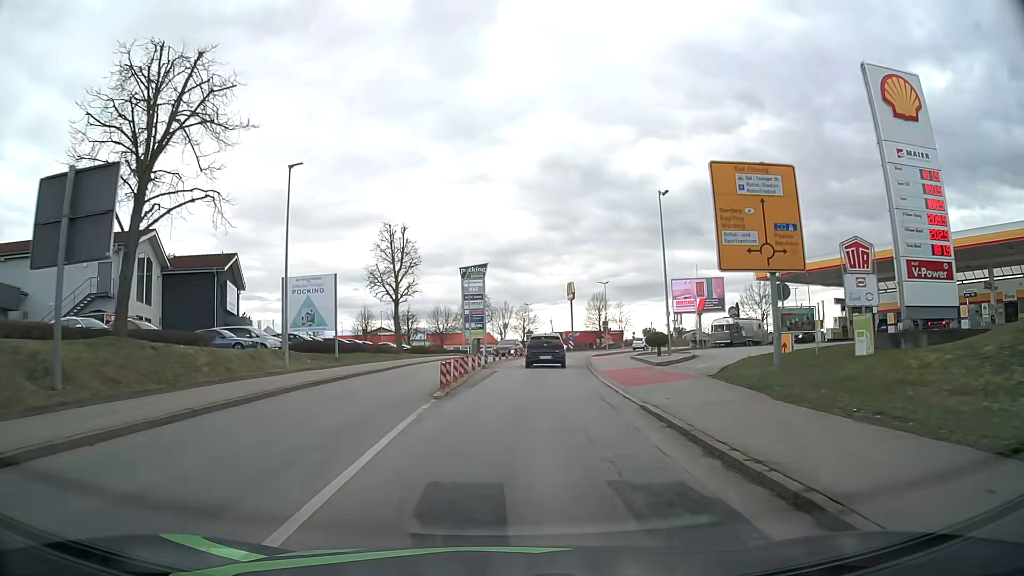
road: secondary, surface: asphalt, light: Day
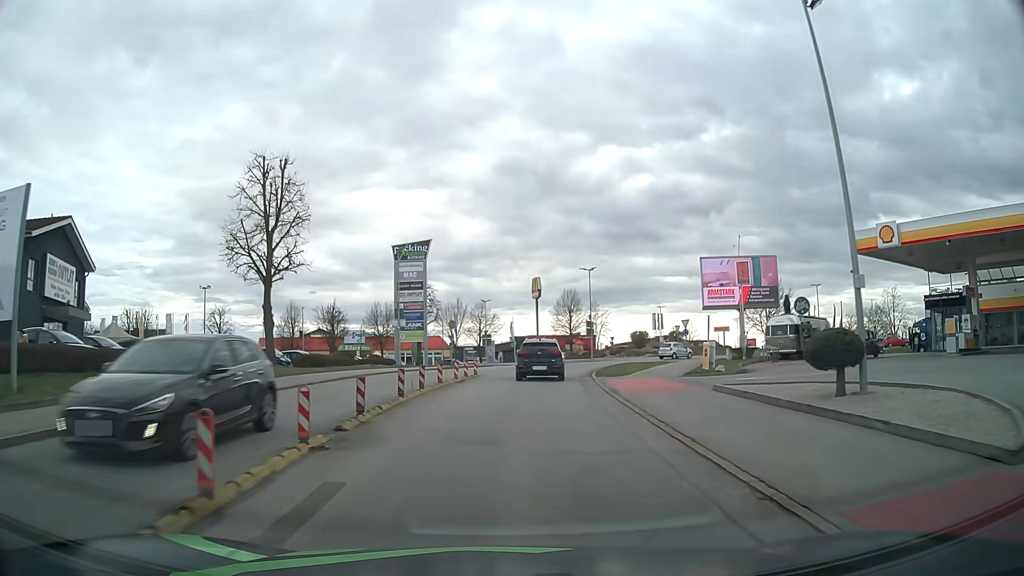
(+0.7, +21.6) m; +4°
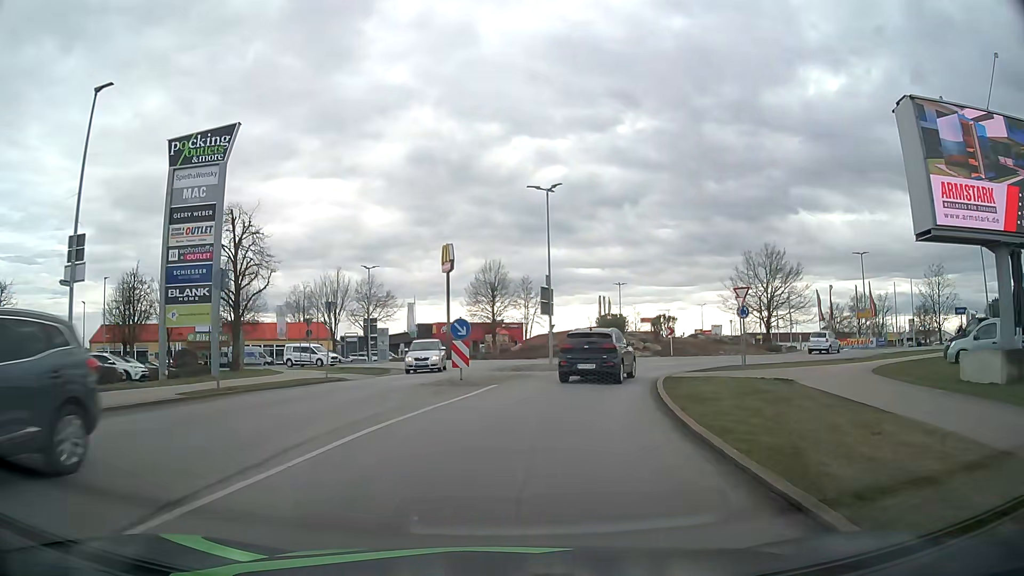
(+1.5, +29.7) m; +7°
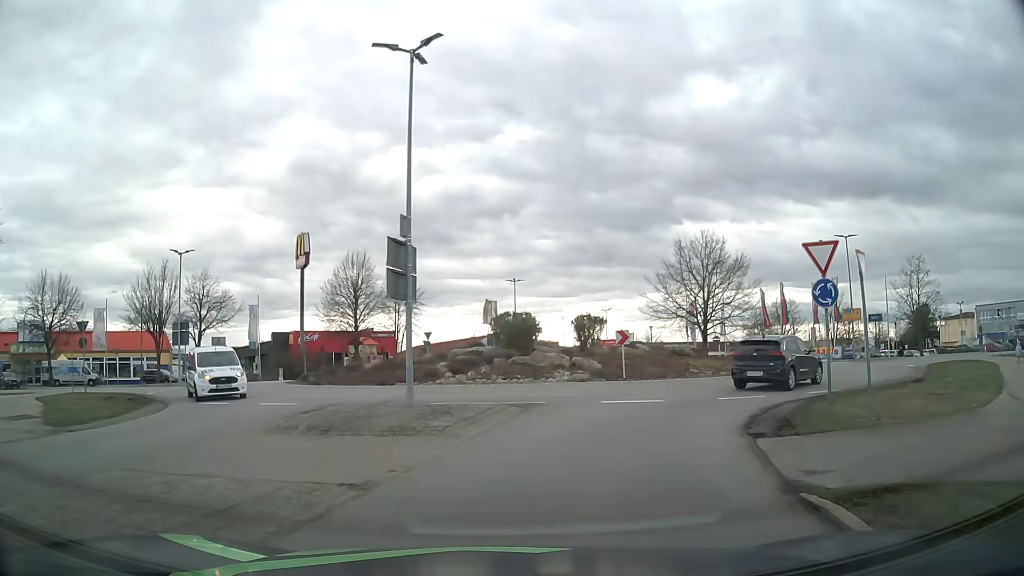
(+1.2, +16.1) m; +10°
